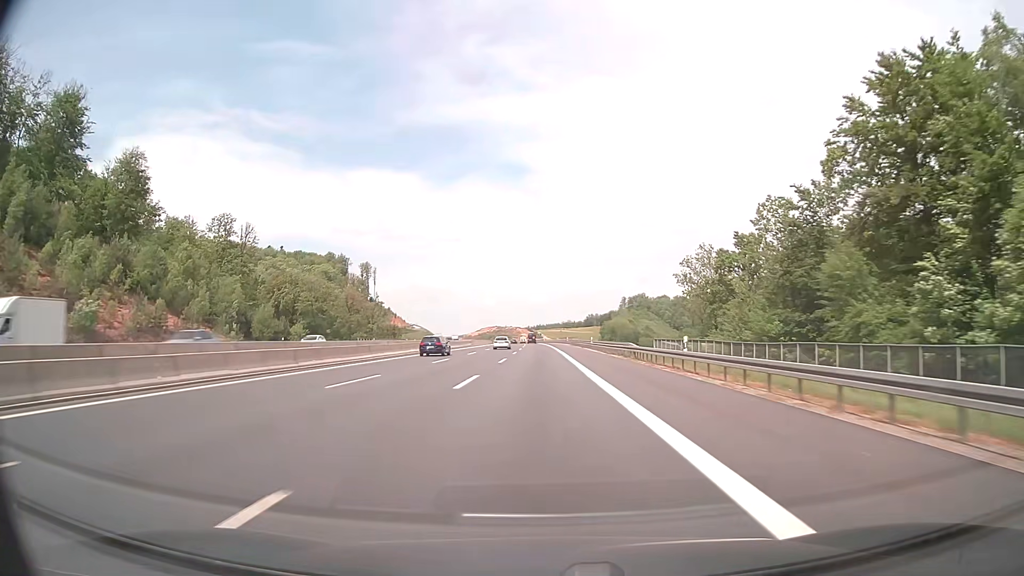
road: motorway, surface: asphalt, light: Day
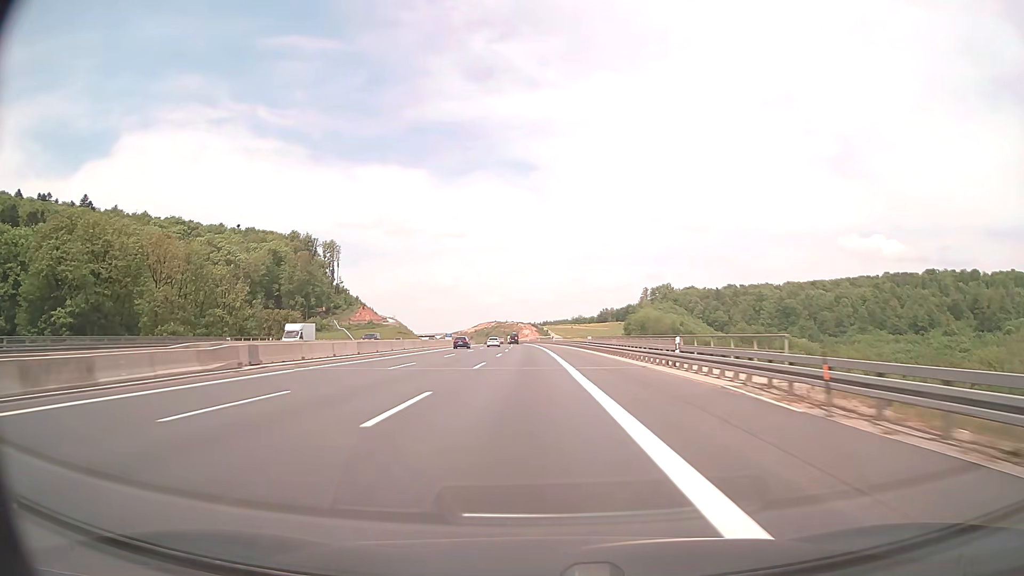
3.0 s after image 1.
(-0.1, +97.6) m; -1°
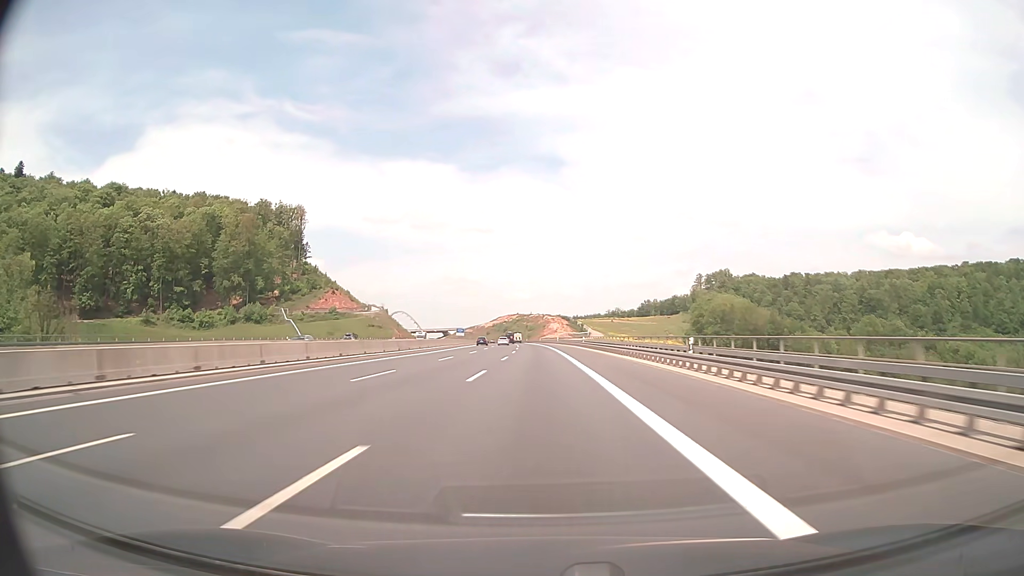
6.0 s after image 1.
(-2.2, +97.7) m; -2°
(0, +10) (0, +20) (0, +30) (0, +40) (-1, +50) (-1, +60) (-1, +70) (-1, +80) (-2, +90) (-2, +100) m
